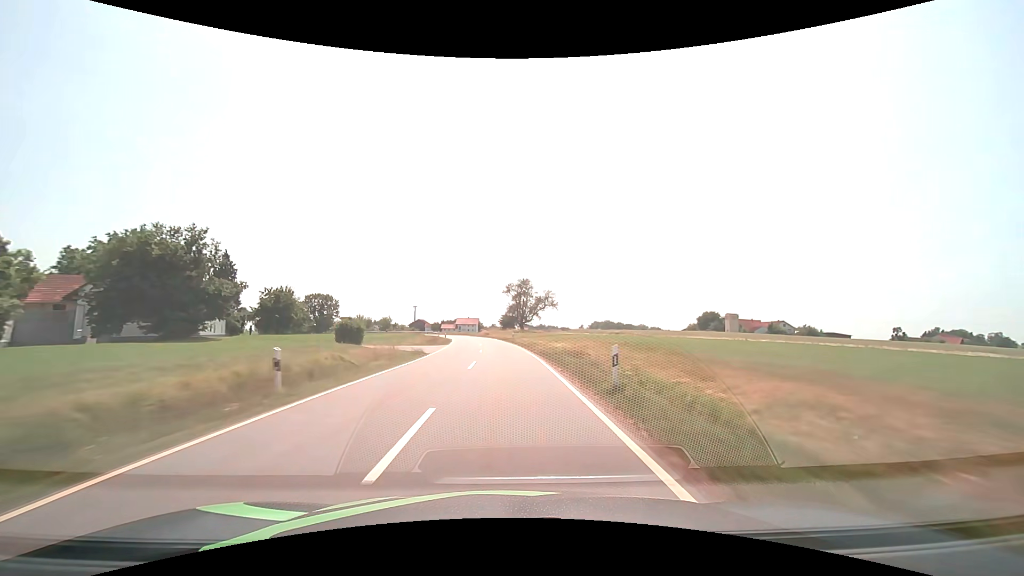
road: tertiary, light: Day
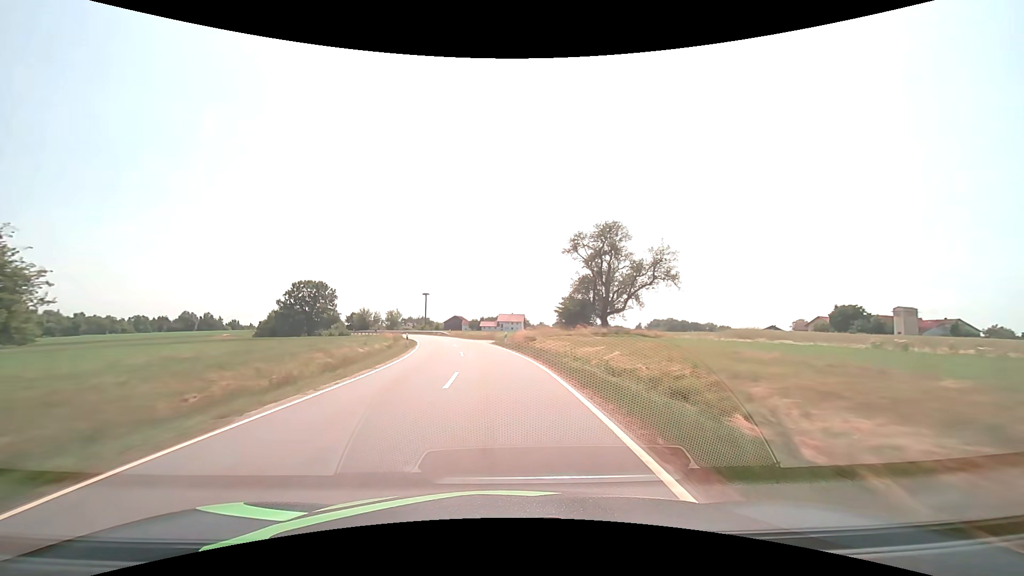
(-1.4, +54.3) m; -5°
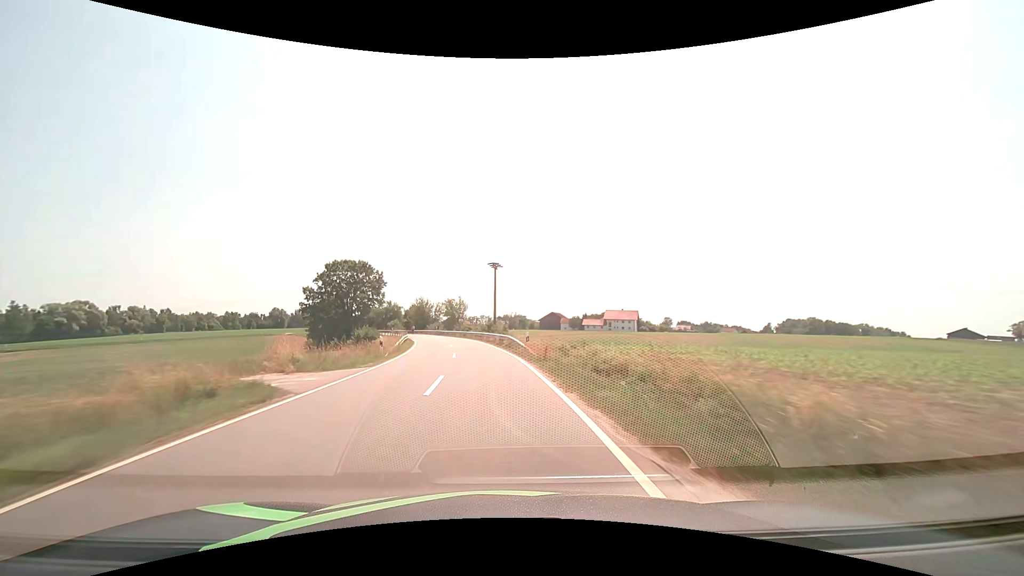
(-4.5, +49.6) m; -11°
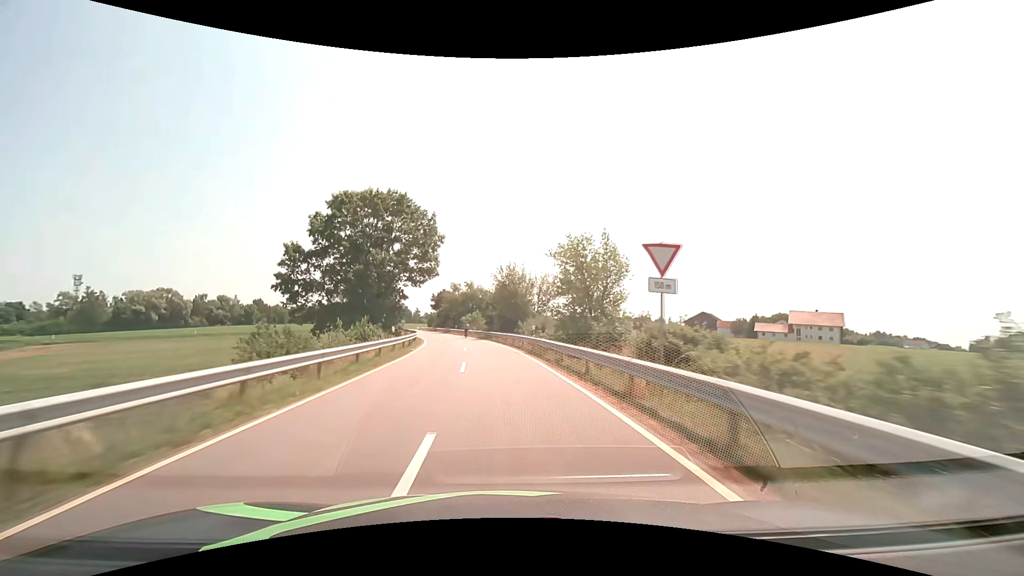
(-7.0, +55.9) m; -13°
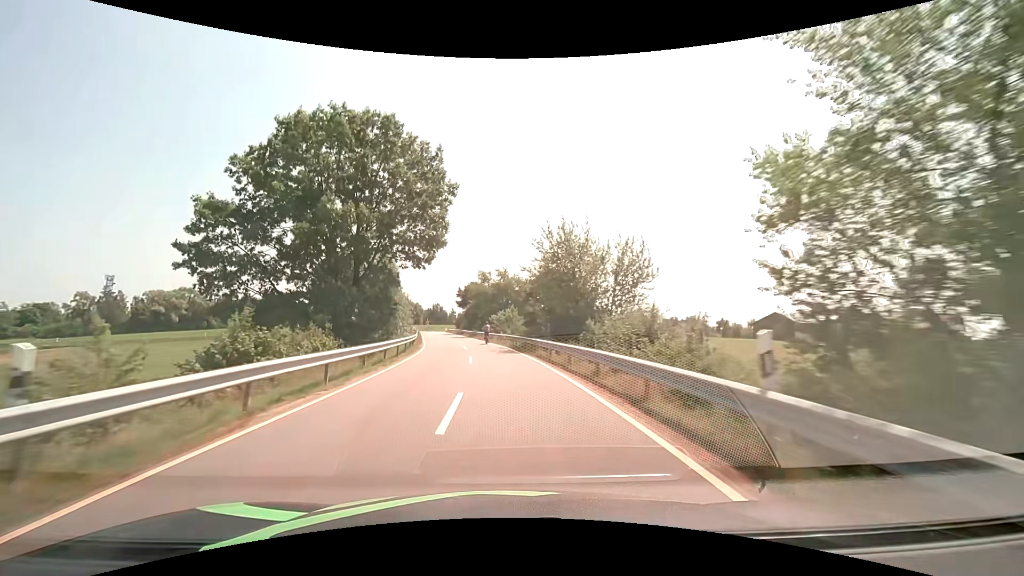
(-0.8, +20.4) m; -4°
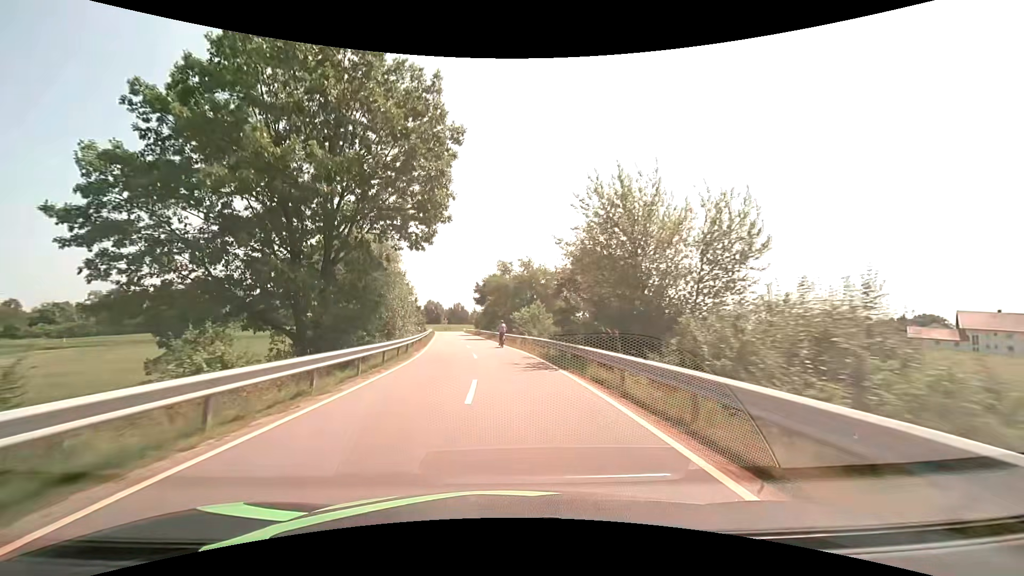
(-0.2, +9.7) m; -3°
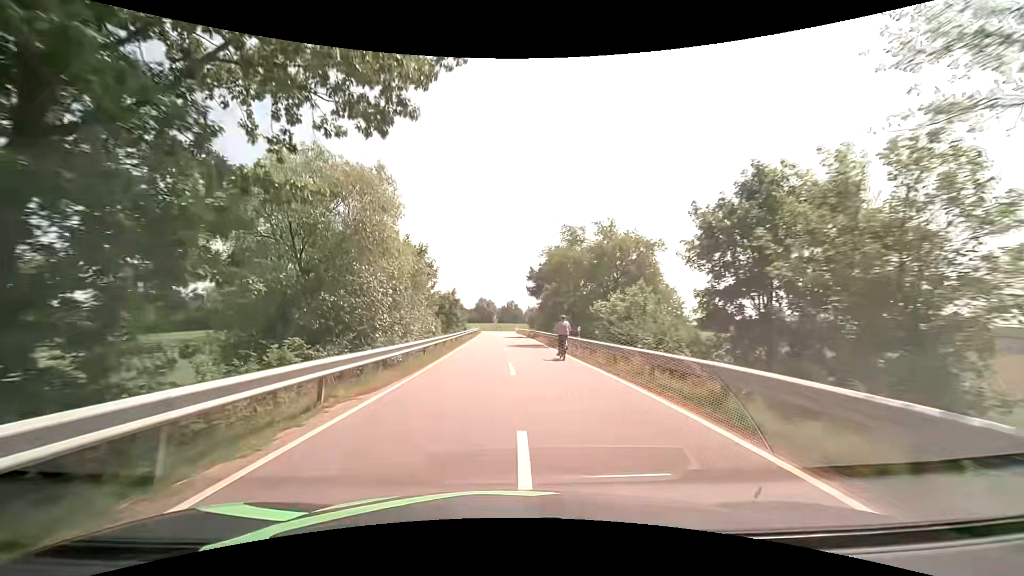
(-1.0, +18.4) m; -6°
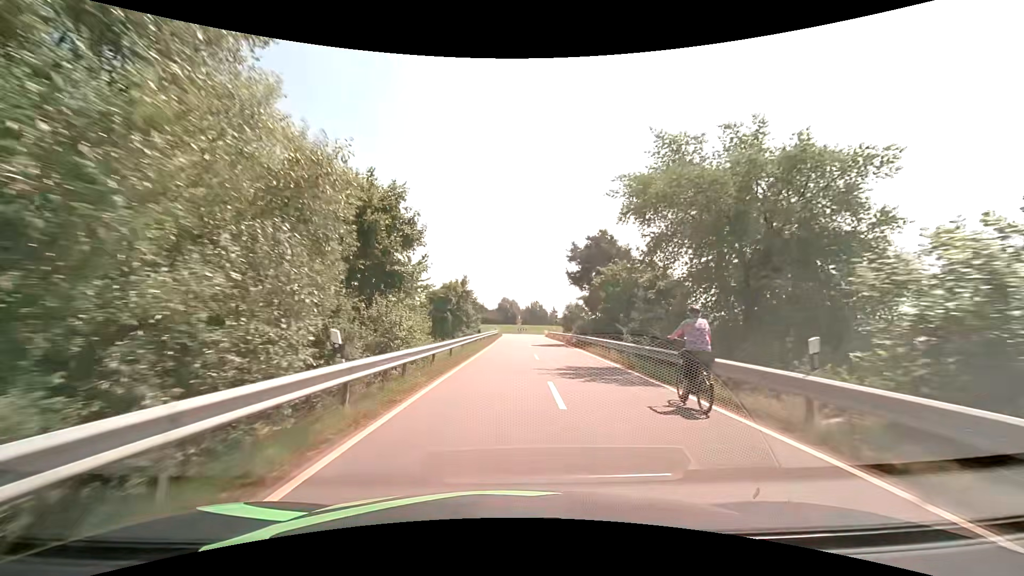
(-0.6, +17.0) m; -3°
(0, +10) (0, +20) (+1, +30) (+1, +40) (+2, +50) (+2, +60) (+3, +70) (+4, +80) (+8, +89) (+17, +94) m
